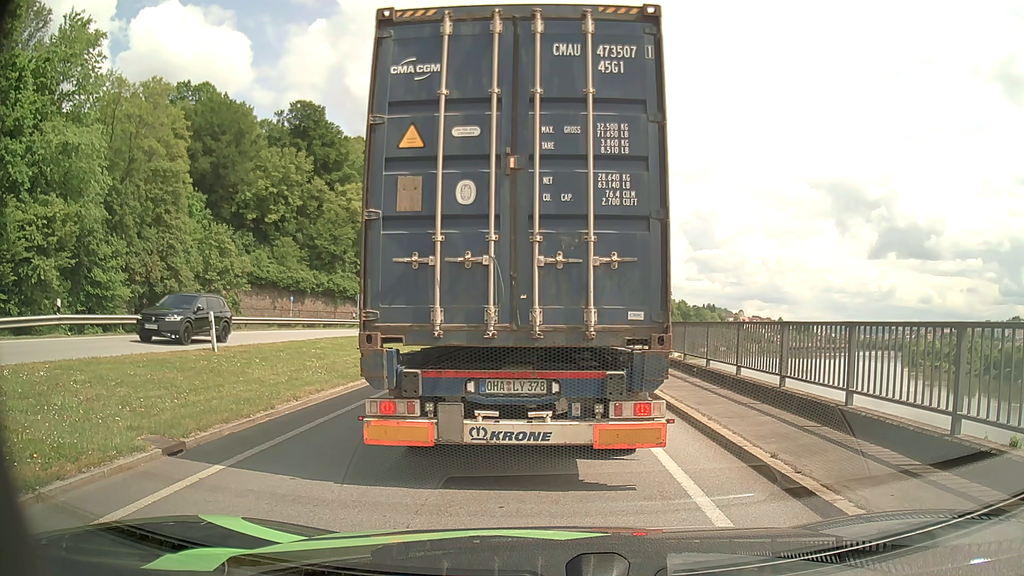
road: primary_link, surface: asphalt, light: Day
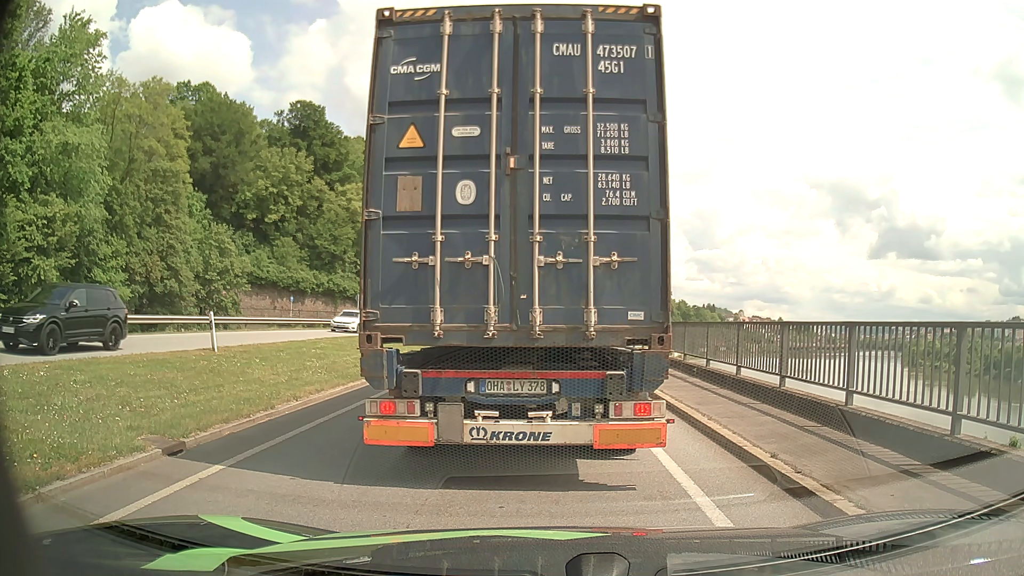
(0.0, 0.0) m; 0°
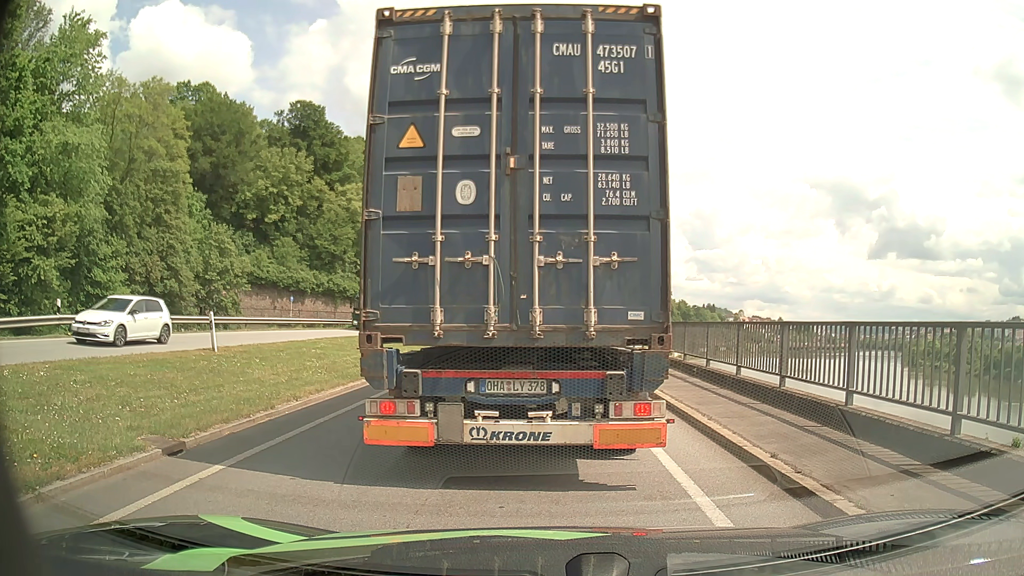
(0.0, 0.0) m; 0°
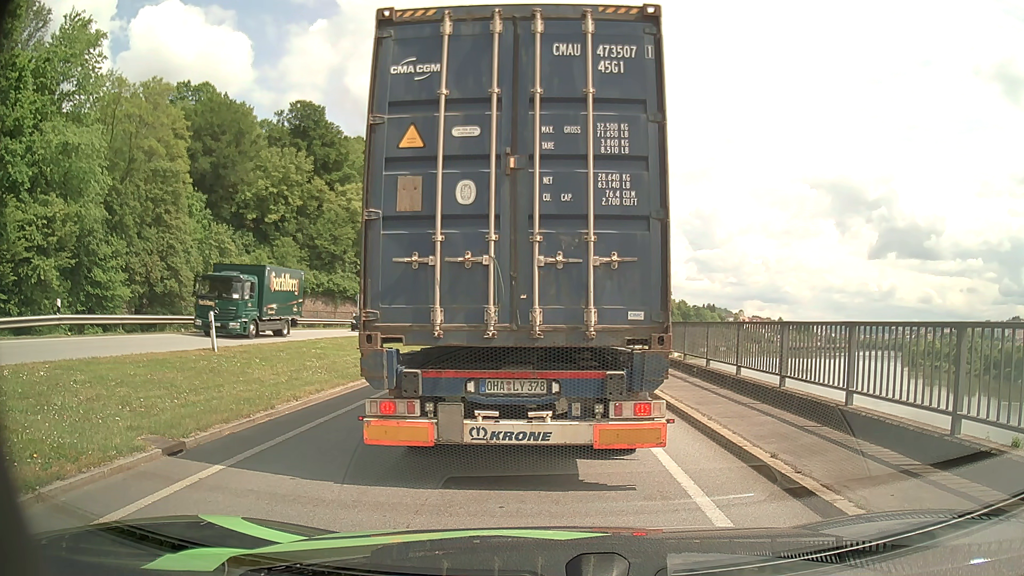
(0.0, 0.0) m; 0°
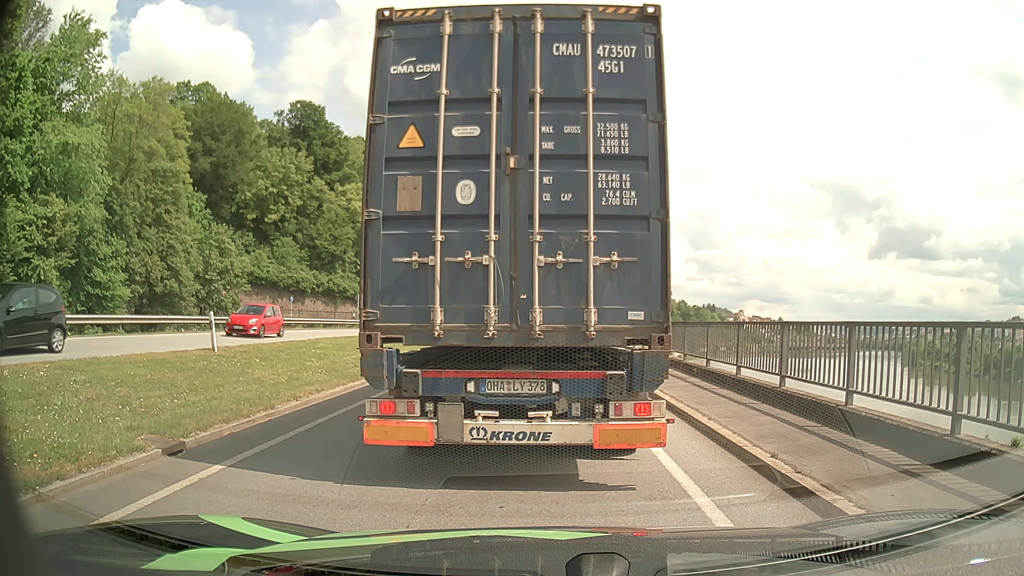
(0.0, 0.0) m; 0°
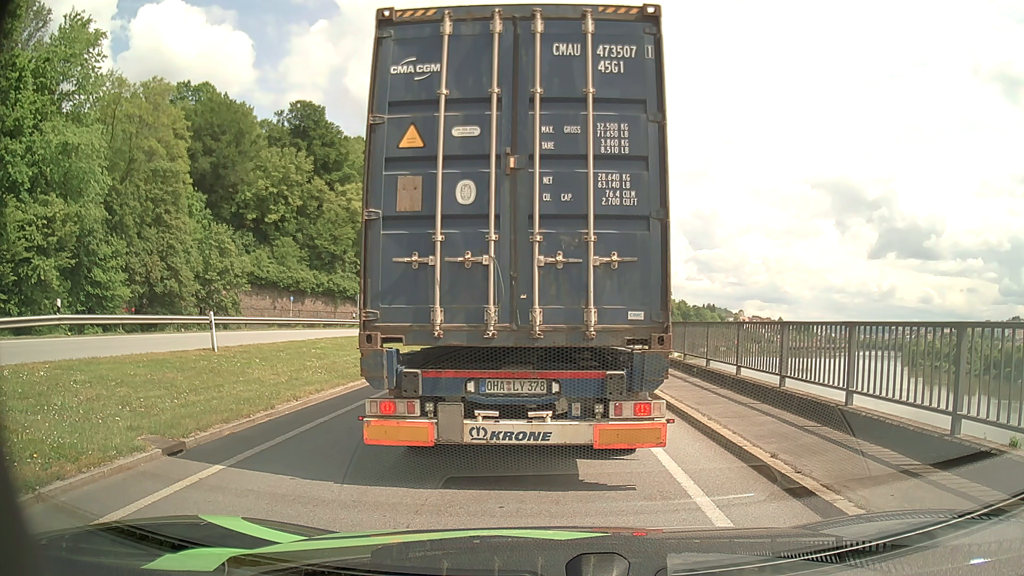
(0.0, 0.0) m; 0°
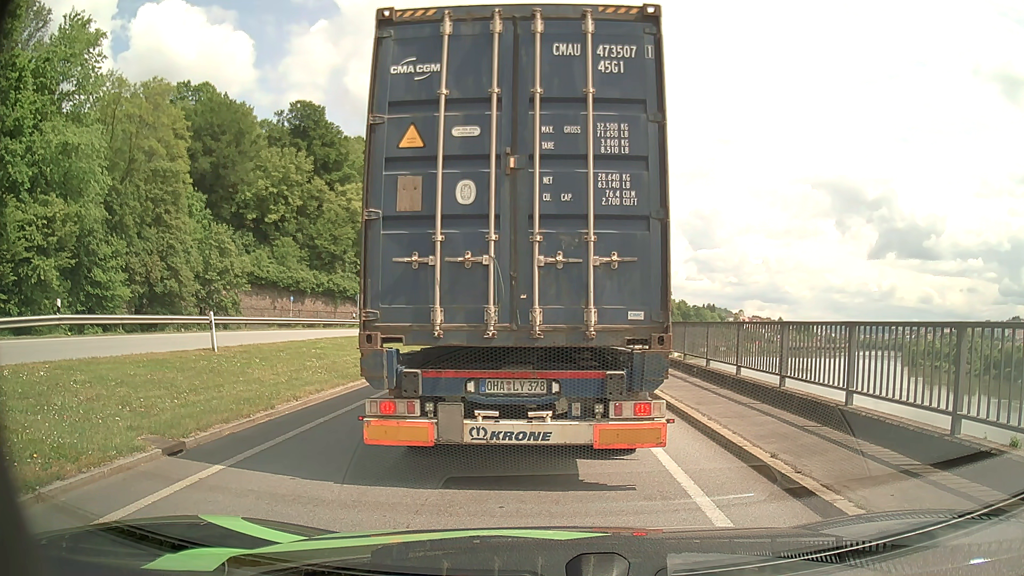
(0.0, 0.0) m; 0°
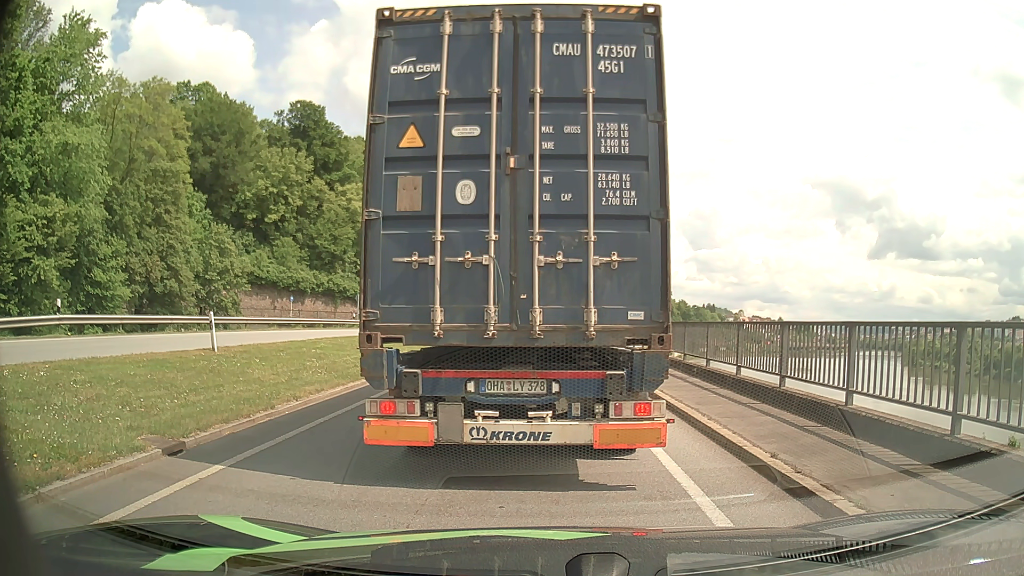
(0.0, 0.0) m; 0°
(0, +10) (0, +20) (0, +30) (0, +40) (-1, +50) (-3, +60) (-8, +69) (-15, +75) (-24, +79) (-34, +80) m
